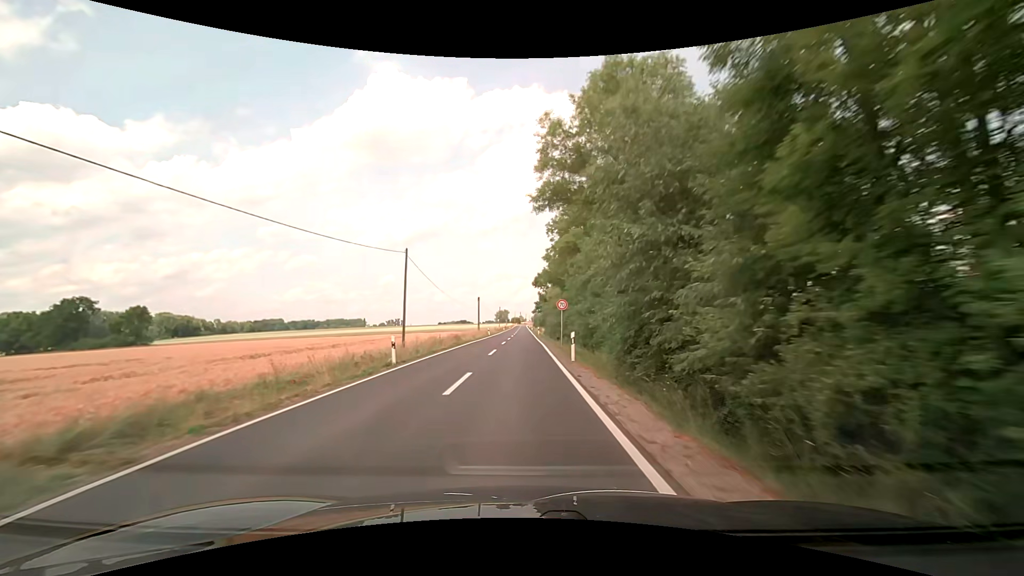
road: secondary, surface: asphalt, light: Day
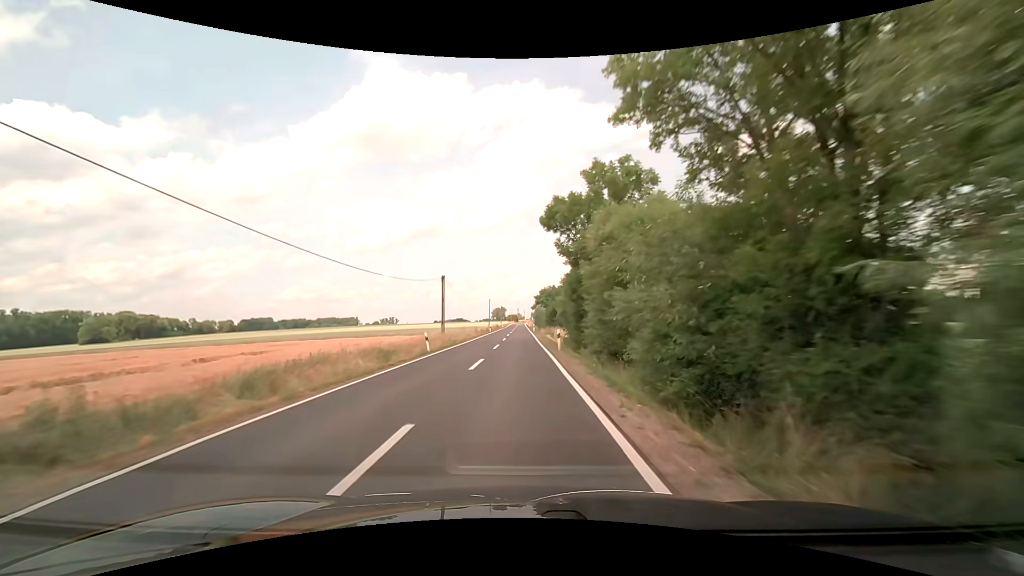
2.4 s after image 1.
(+0.2, +43.0) m; 0°
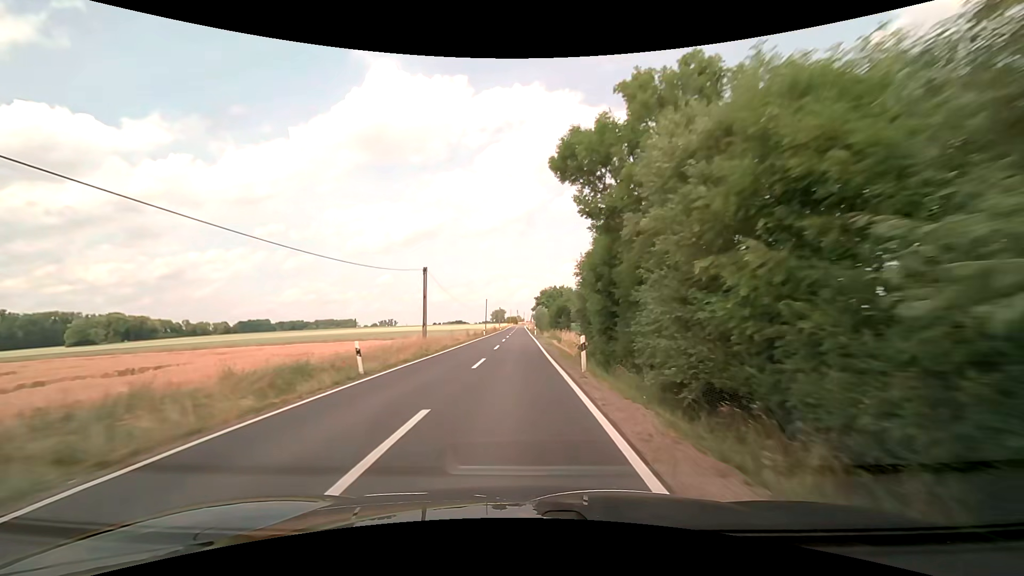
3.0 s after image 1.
(0.0, +10.8) m; +1°
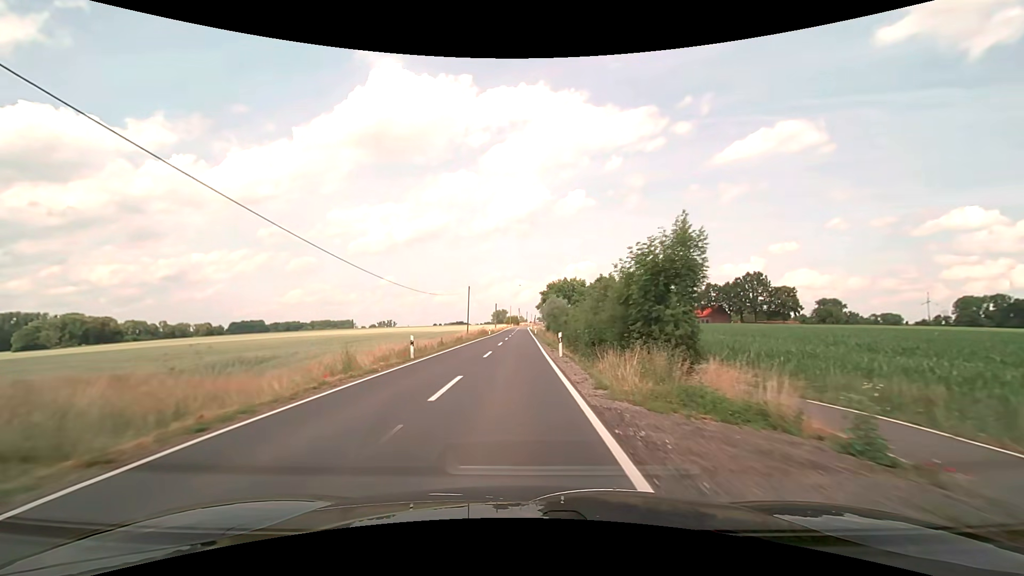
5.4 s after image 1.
(-0.3, +43.0) m; -1°
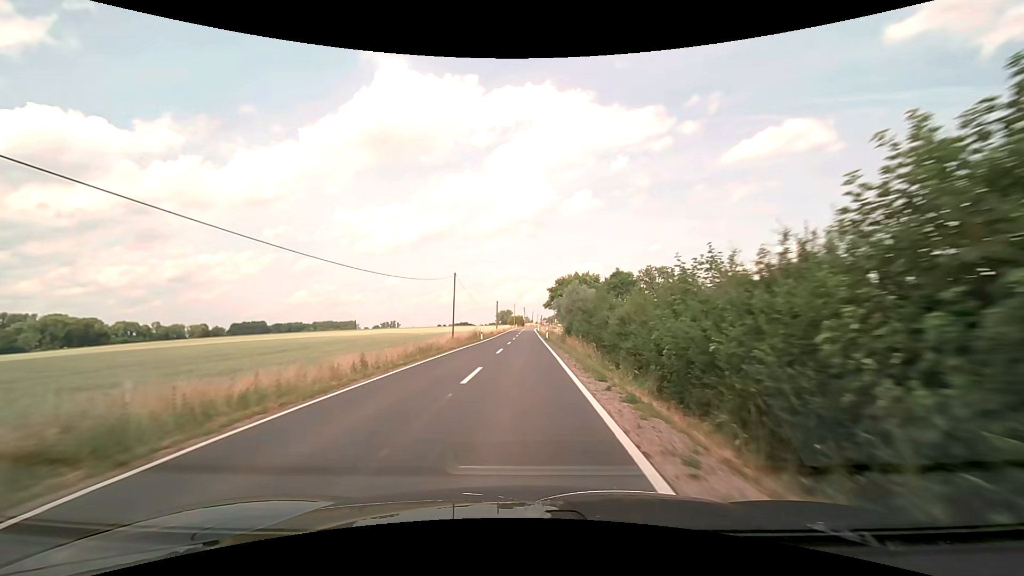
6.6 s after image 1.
(-0.1, +21.5) m; -1°
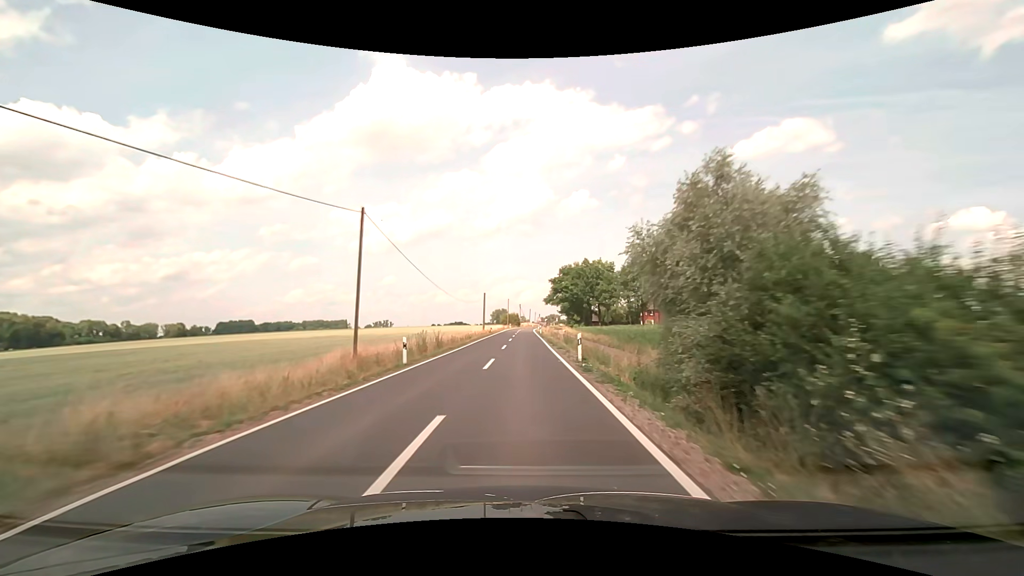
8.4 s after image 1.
(+0.1, +32.2) m; 0°
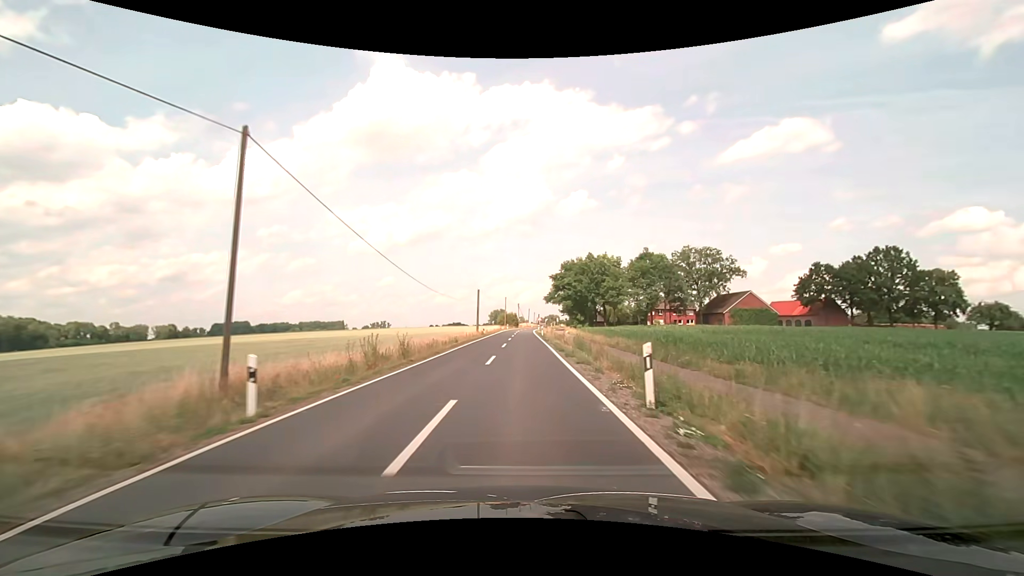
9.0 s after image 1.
(0.0, +10.7) m; 0°
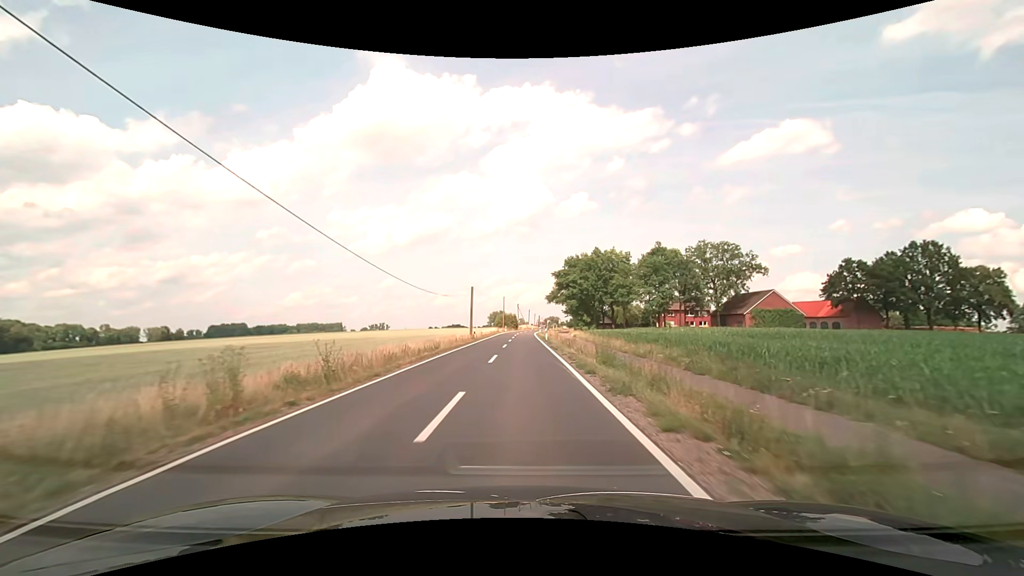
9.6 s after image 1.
(0.0, +10.7) m; 0°
(0, +10) (0, +20) (0, +30) (0, +40) (0, +50) (0, +60) (0, +70) (0, +80) (+1, +90) (+1, +100) m
